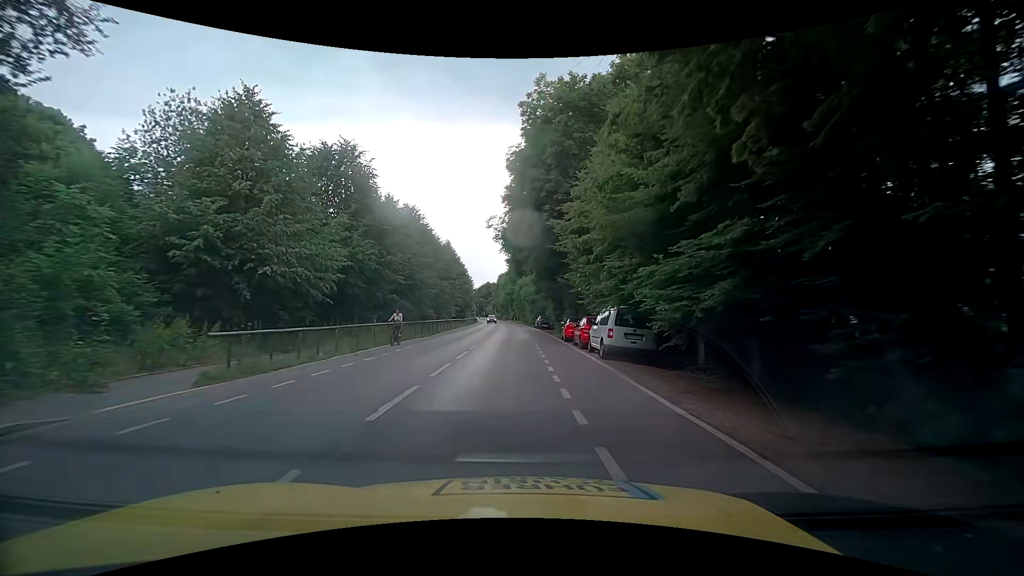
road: tertiary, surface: asphalt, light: Day
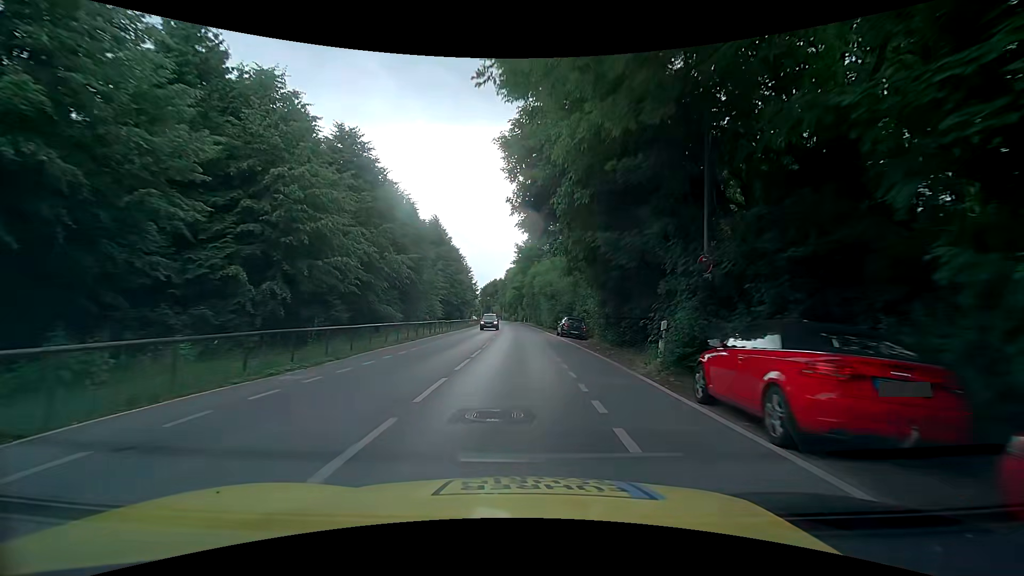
(-0.6, +21.5) m; -1°
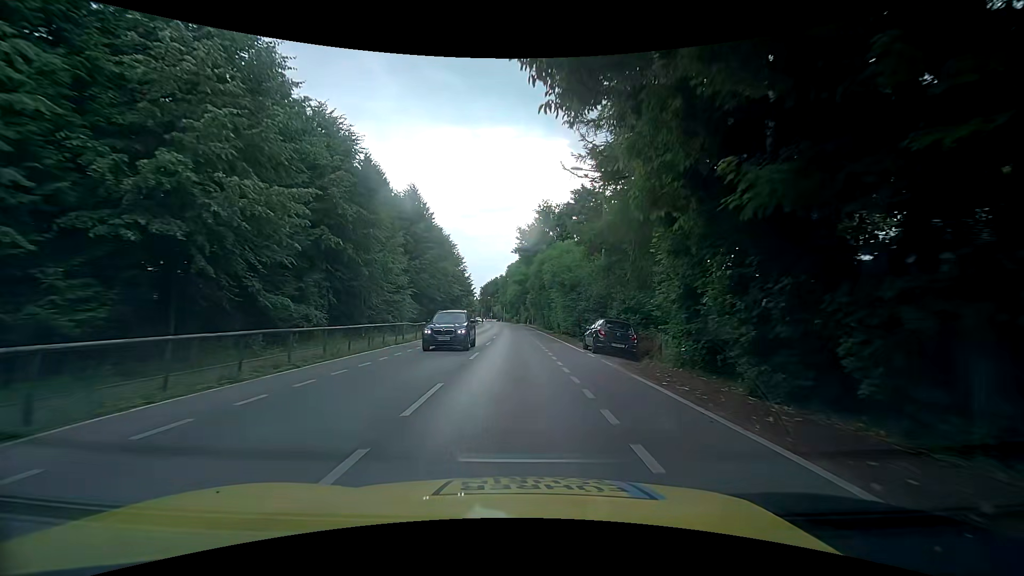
(-0.3, +14.8) m; -1°
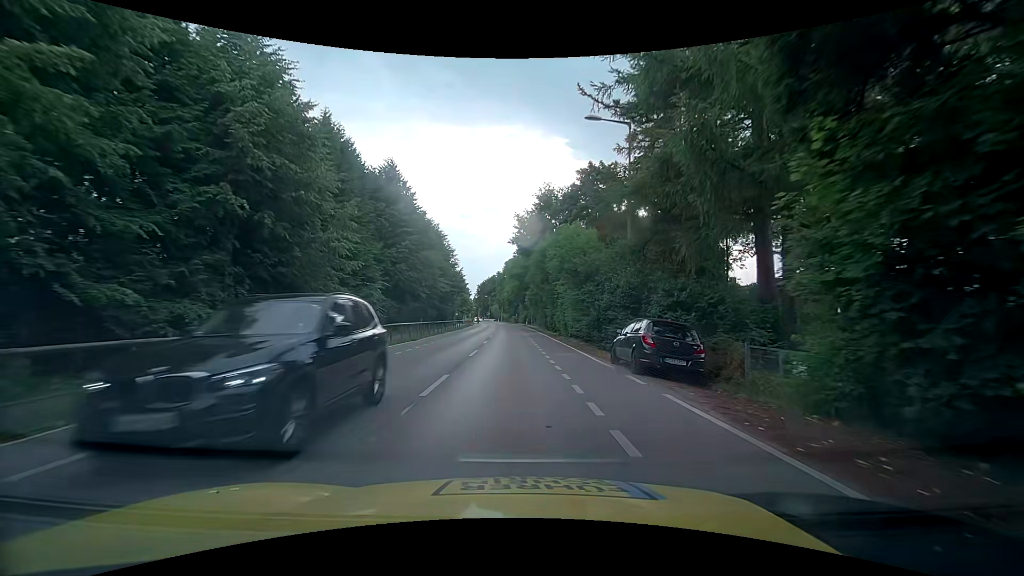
(-0.1, +7.5) m; 0°
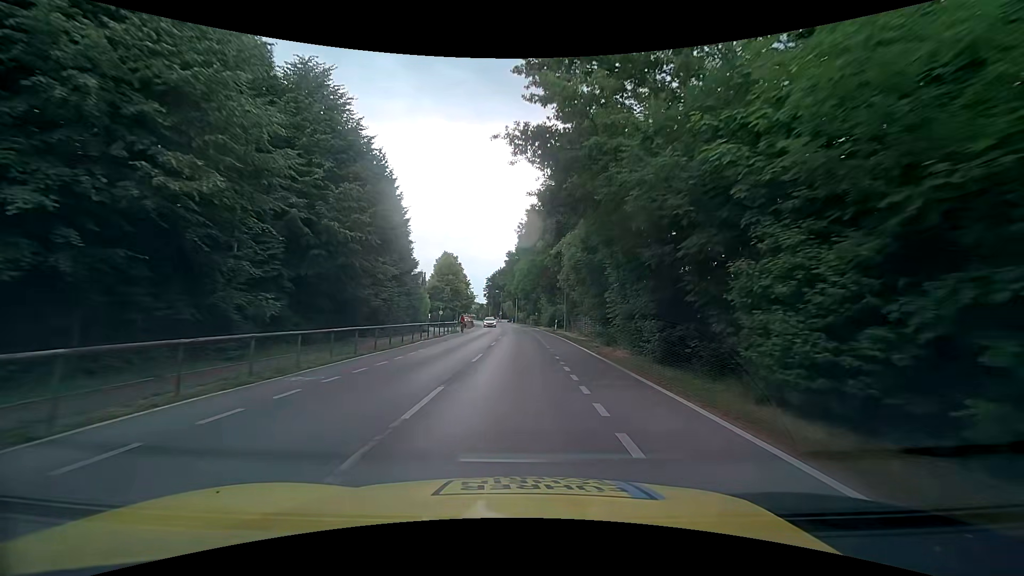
(-0.6, +38.4) m; -2°
(0, +10) (0, +20) (0, +30) (0, +40) (-1, +50) (-1, +60) (-2, +70) (-2, +80) (-3, +90) (-4, +100) m
